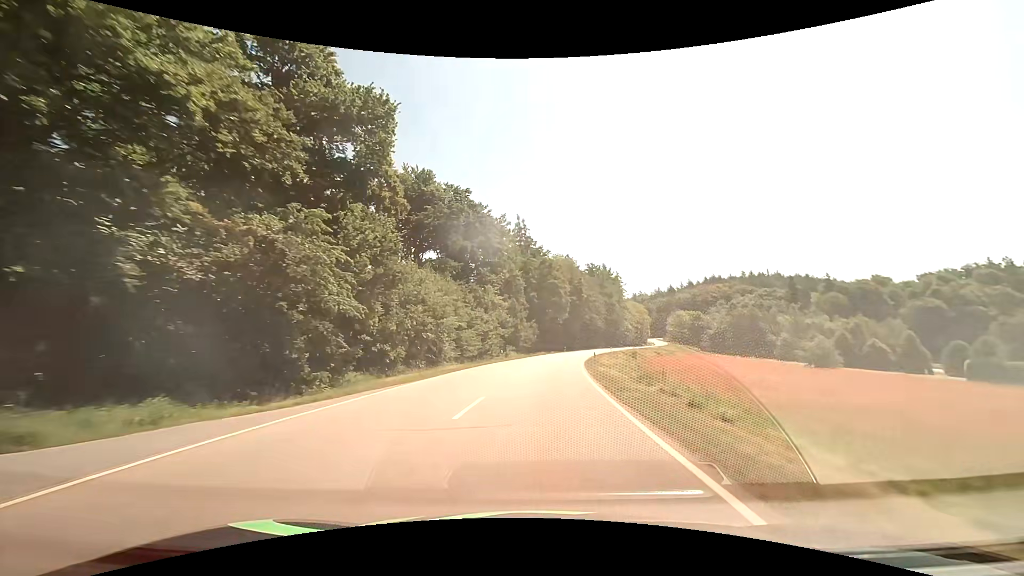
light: Day
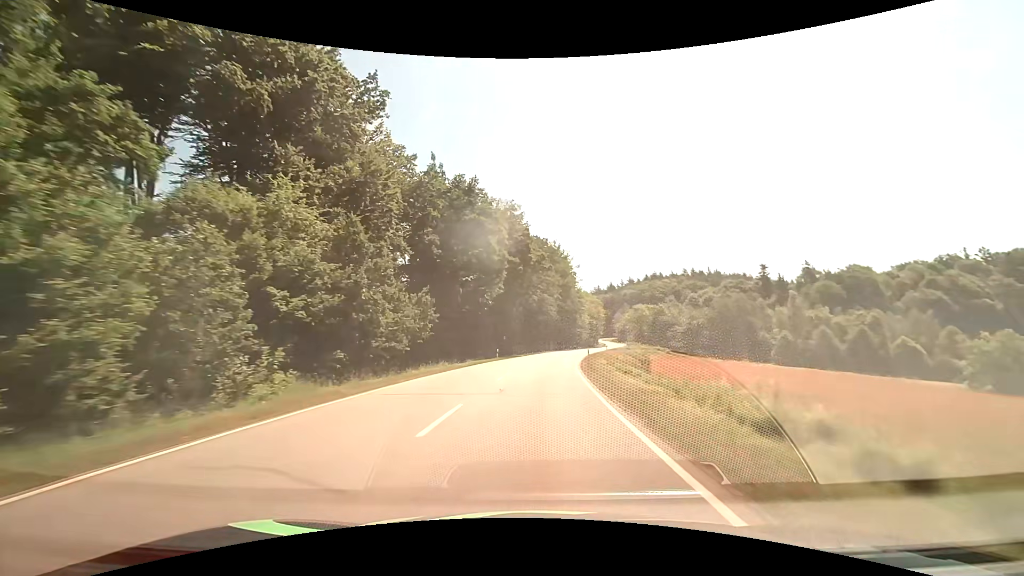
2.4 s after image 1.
(+3.3, +49.4) m; +8°
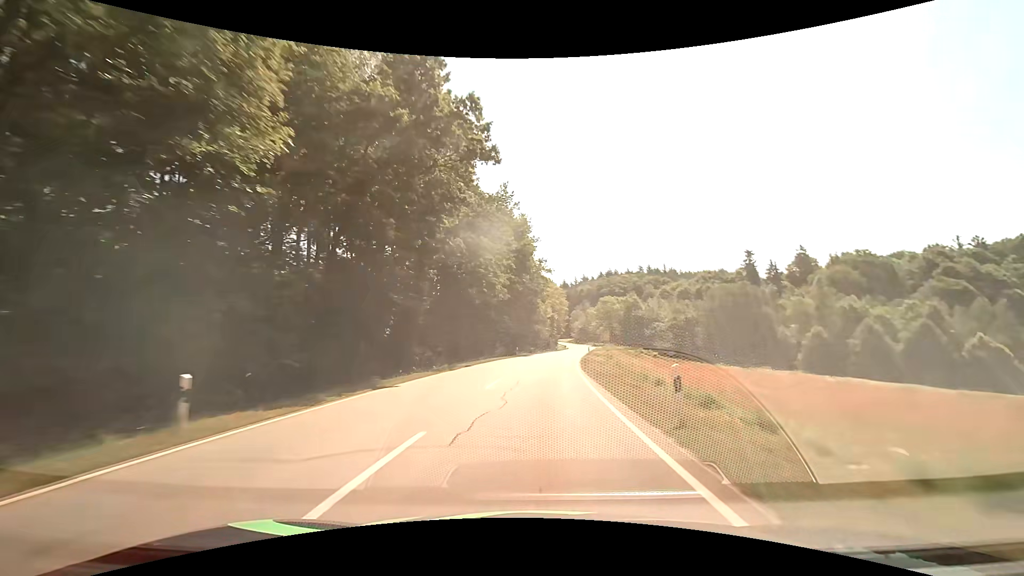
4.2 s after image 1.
(+1.7, +39.6) m; +6°
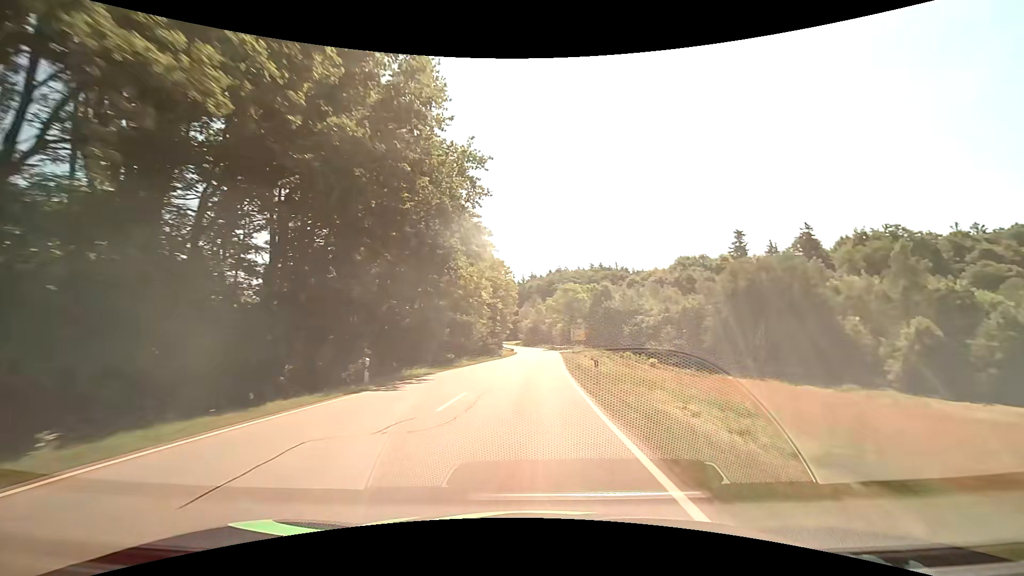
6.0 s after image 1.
(+2.3, +40.7) m; +6°
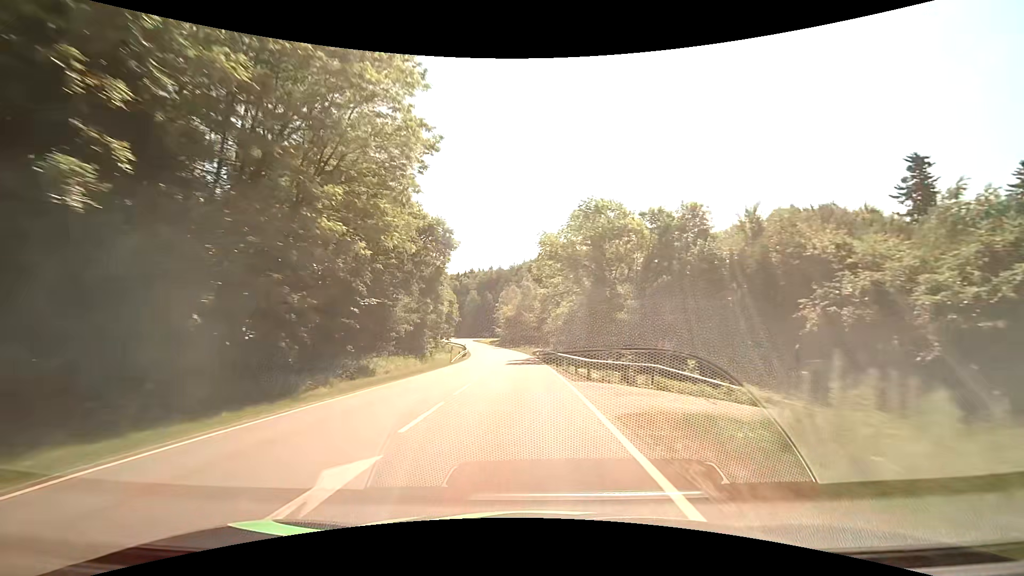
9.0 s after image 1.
(+2.5, +68.4) m; +2°
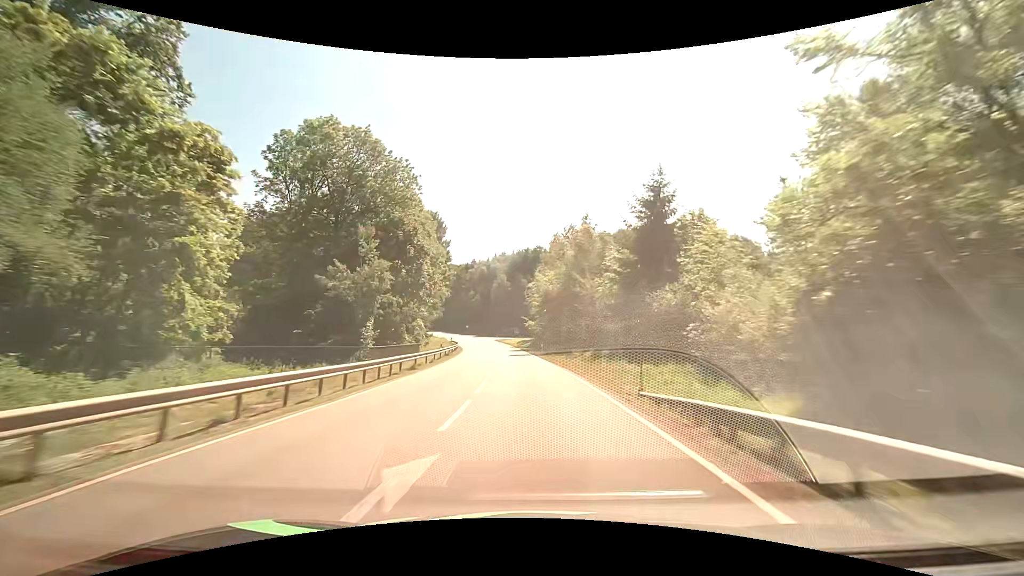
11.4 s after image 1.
(-2.1, +54.4) m; -4°
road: secondary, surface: asphalt
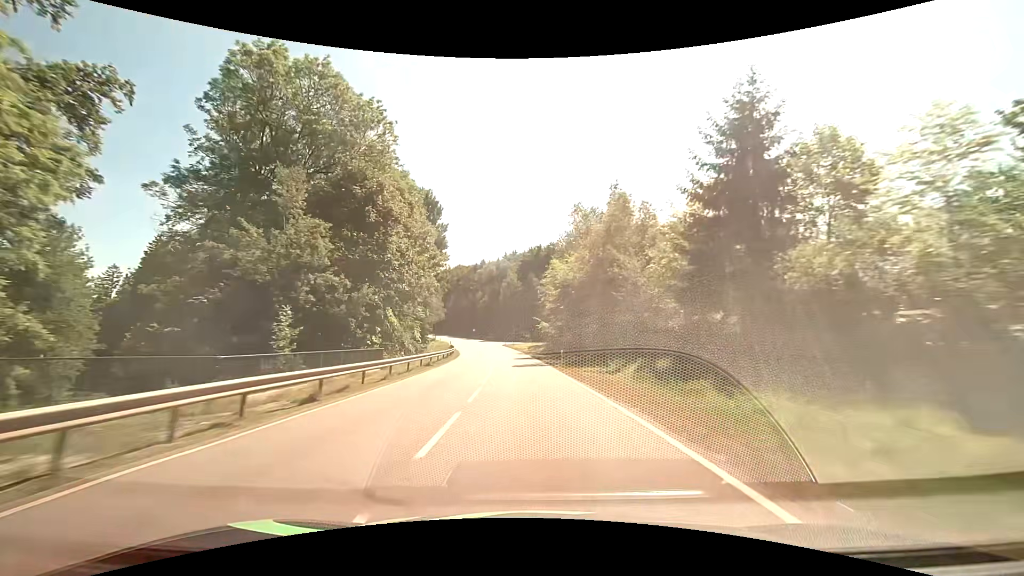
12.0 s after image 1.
(-0.2, +13.9) m; -2°
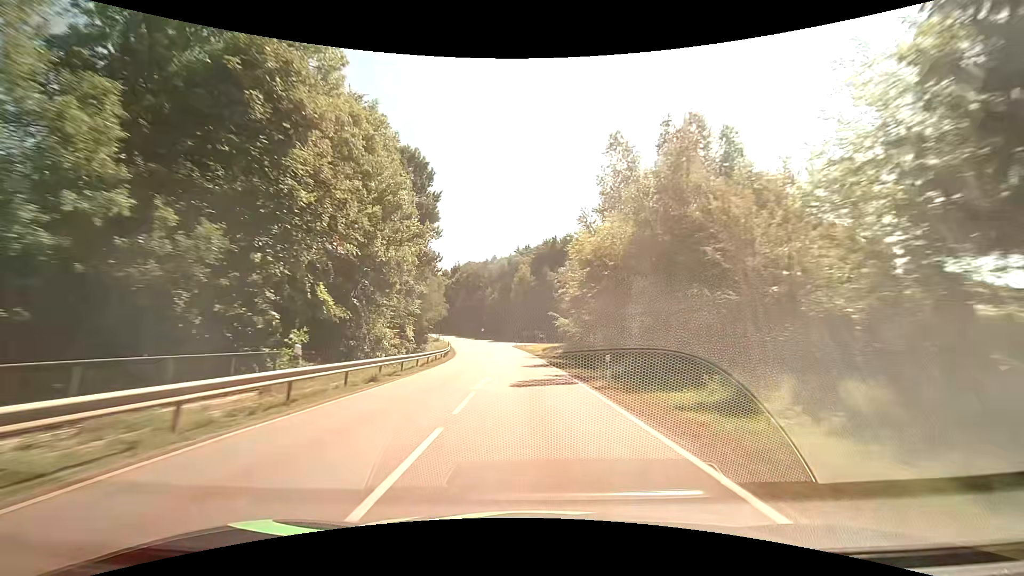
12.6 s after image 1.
(-0.1, +14.1) m; -1°
(0, +10) (0, +20) (-1, +30) (-1, +40) (-2, +50) (-3, +60) (-4, +70) (-5, +80) (-6, +90) (-8, +100) m
